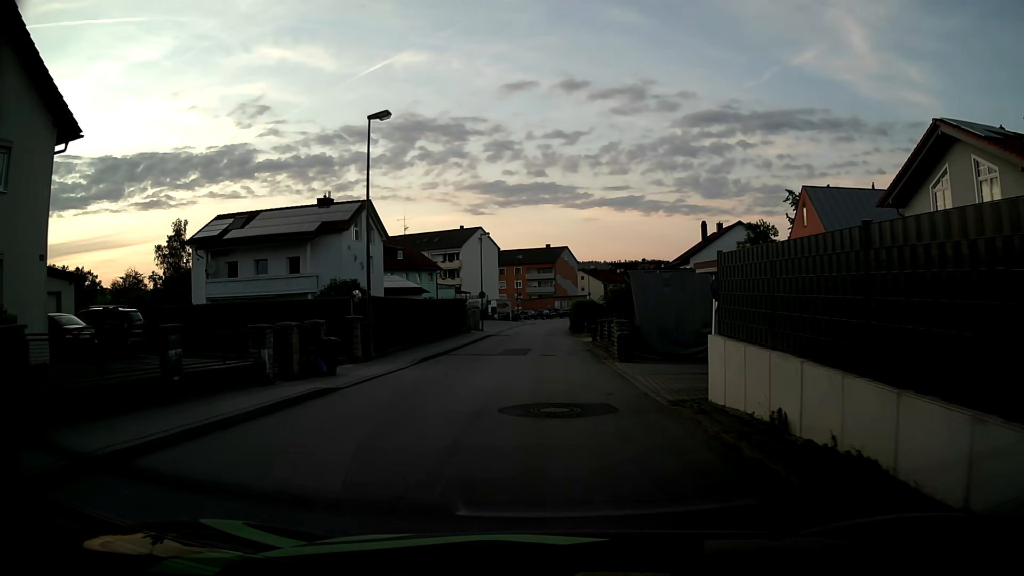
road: unclassified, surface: asphalt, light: Day
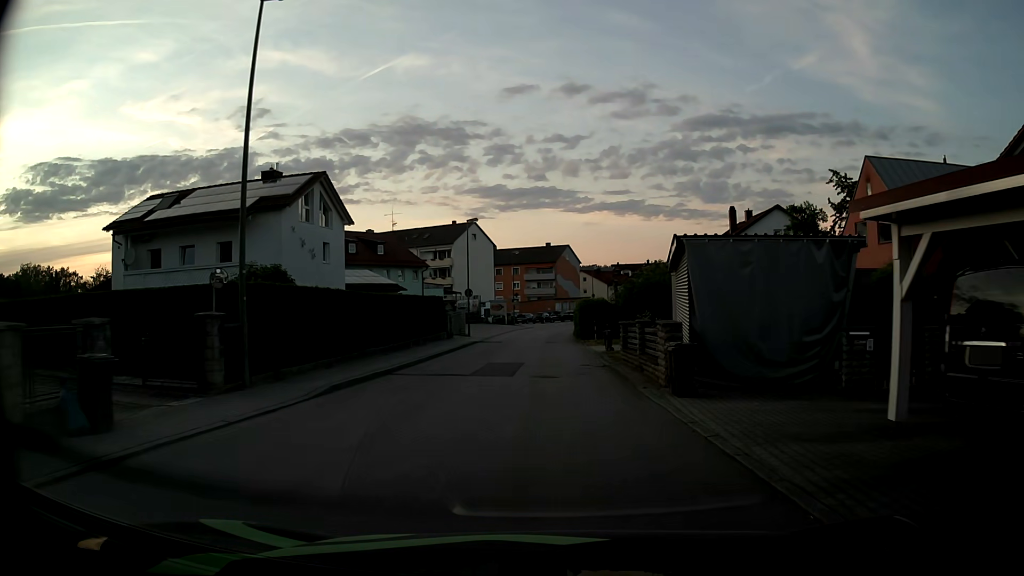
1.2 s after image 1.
(0.0, +9.6) m; -1°
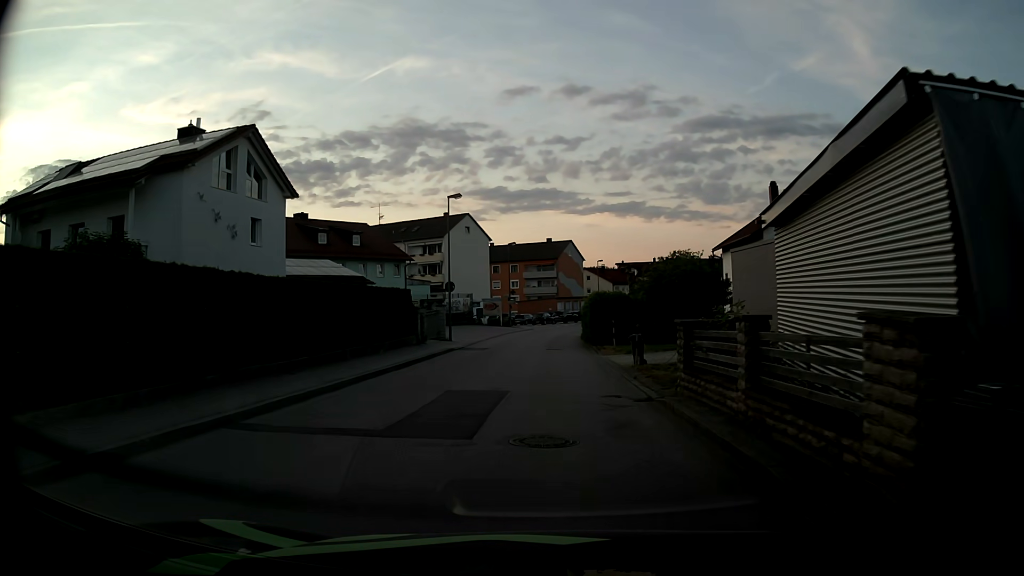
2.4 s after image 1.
(+0.1, +9.5) m; +1°
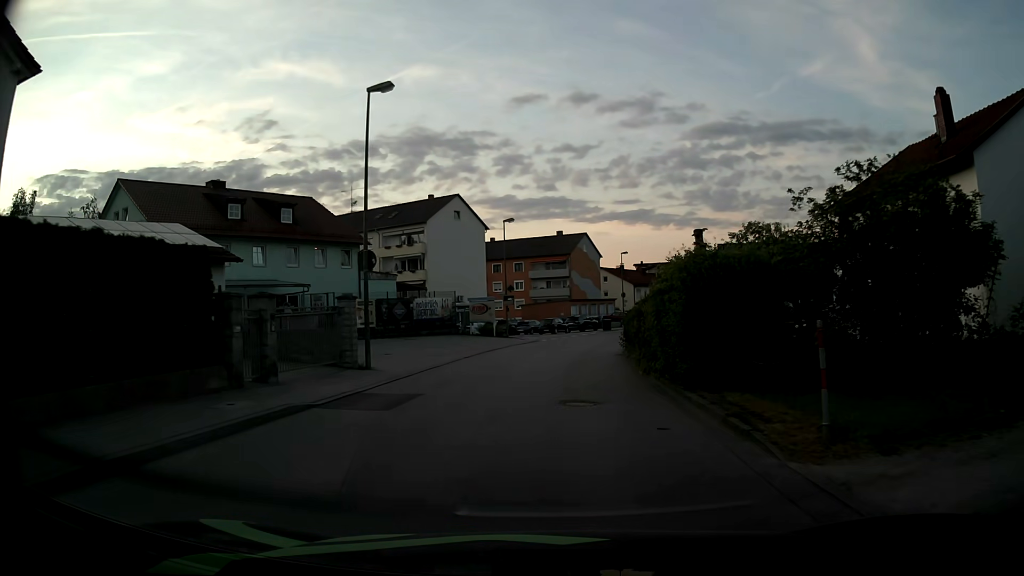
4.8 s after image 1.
(-0.3, +19.2) m; -1°
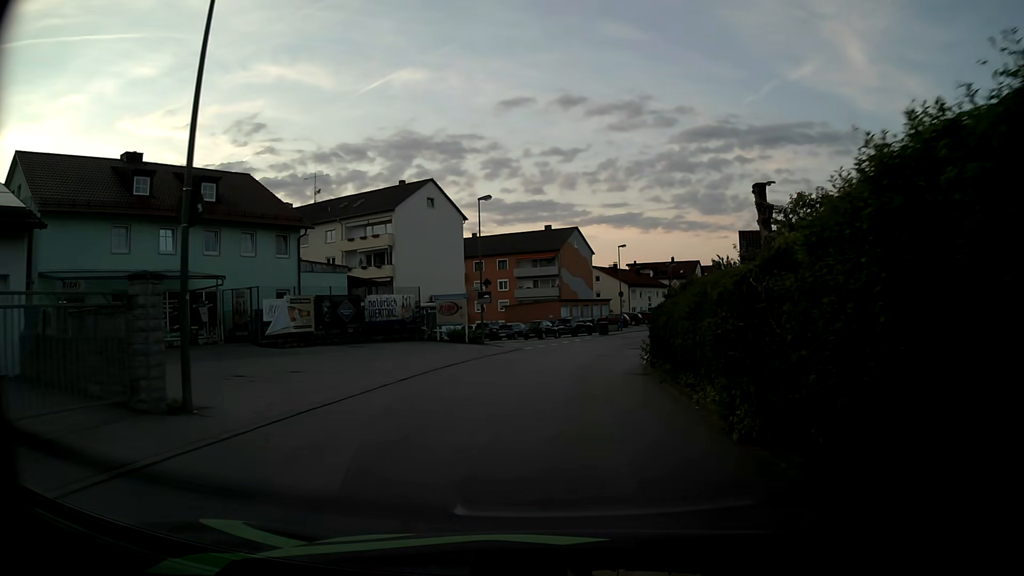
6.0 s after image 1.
(+0.1, +9.5) m; +1°
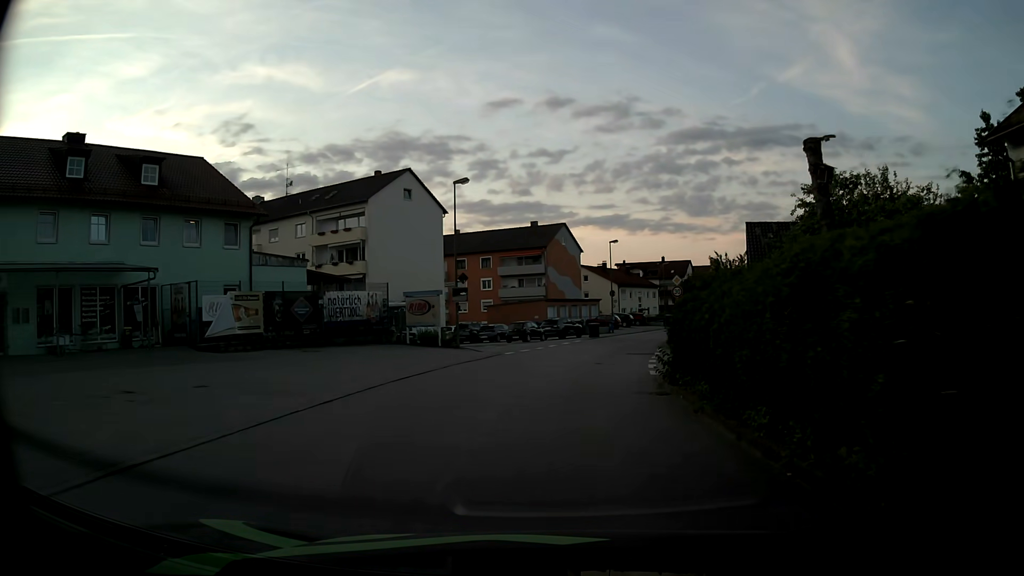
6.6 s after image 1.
(+0.1, +4.8) m; +1°
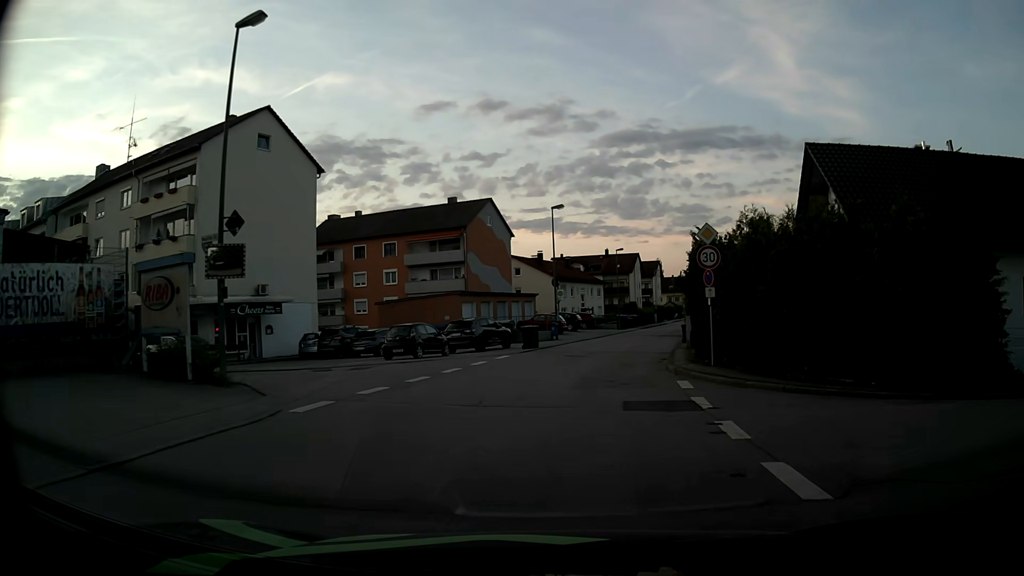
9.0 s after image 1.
(+1.1, +19.1) m; +6°
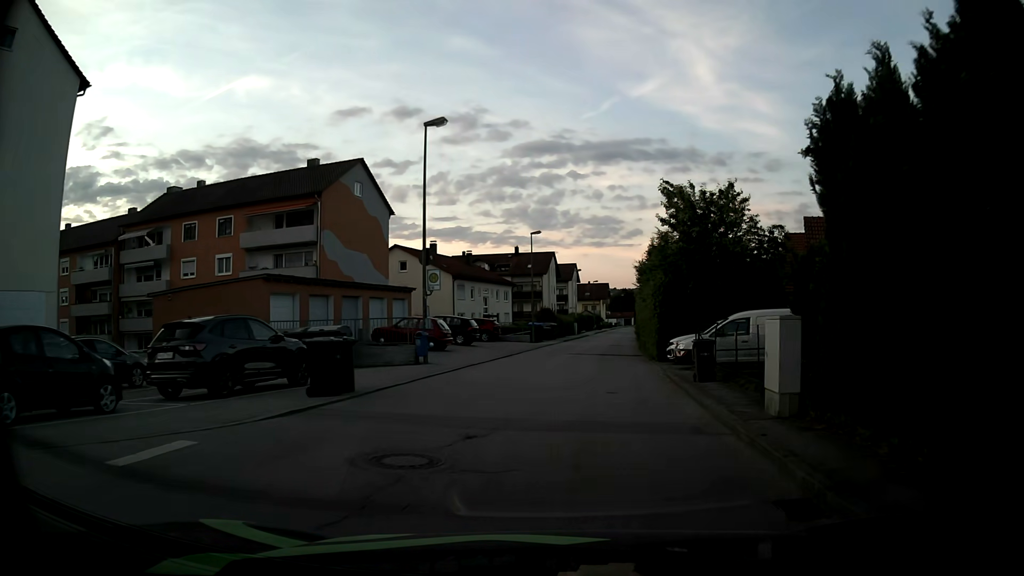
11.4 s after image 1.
(+1.2, +19.0) m; +7°
(0, +10) (+1, +20) (+2, +30) (+3, +40) (+5, +50) (+6, +60) (+8, +70) (+9, +79) (+11, +89) (+12, +99) m
